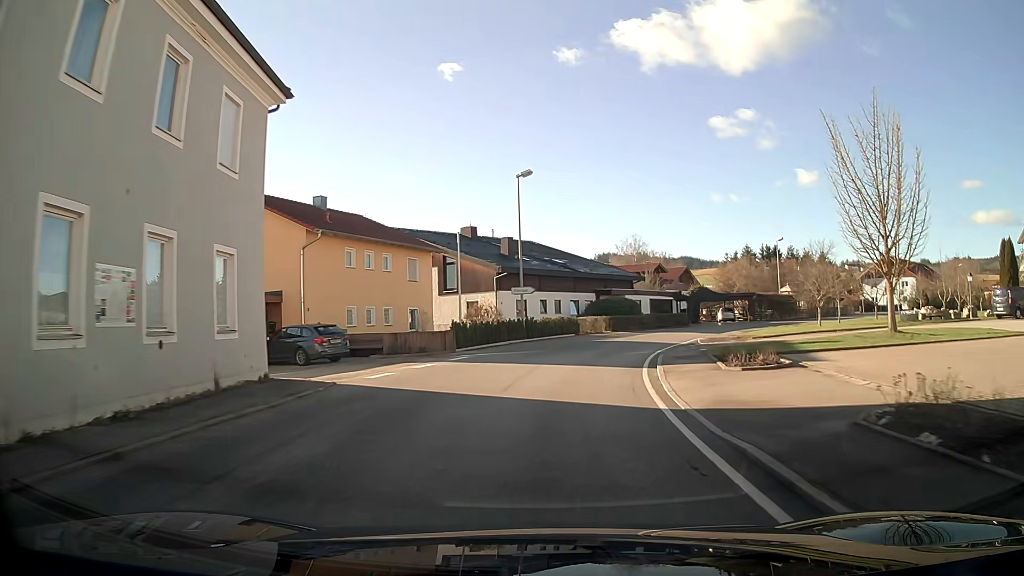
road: secondary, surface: asphalt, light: Day
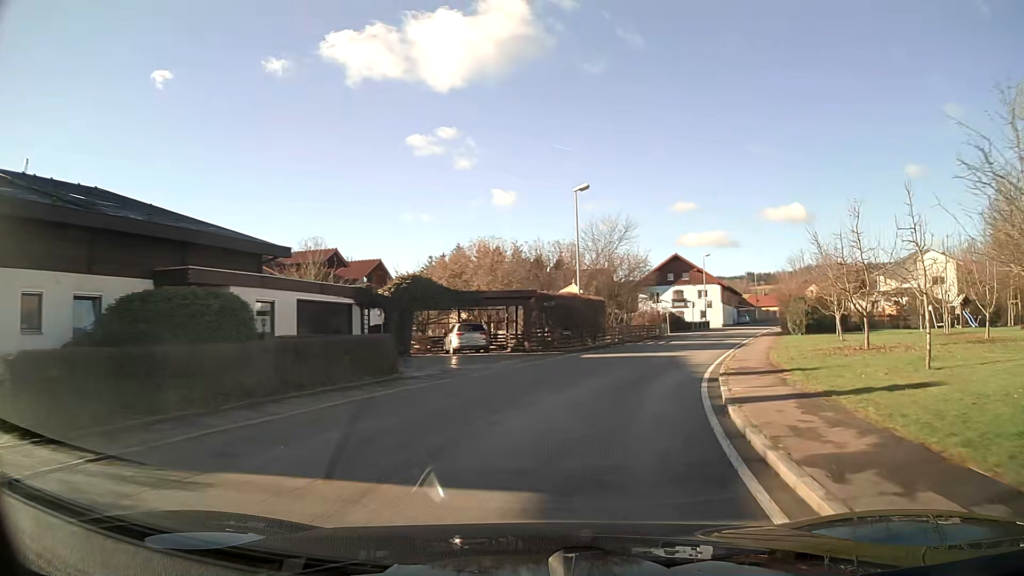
(+7.8, +35.1) m; +28°
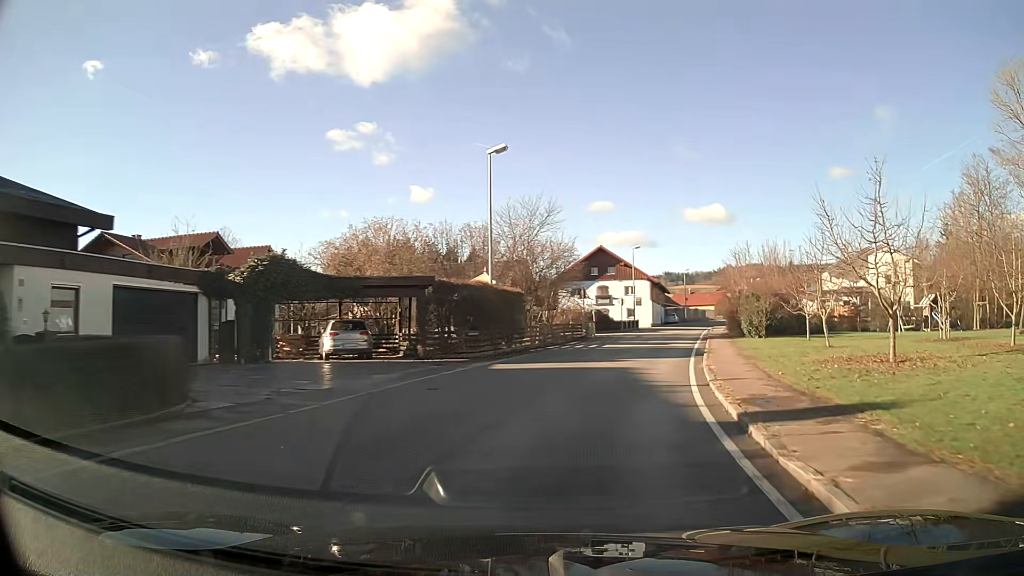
(+0.4, +7.4) m; +7°
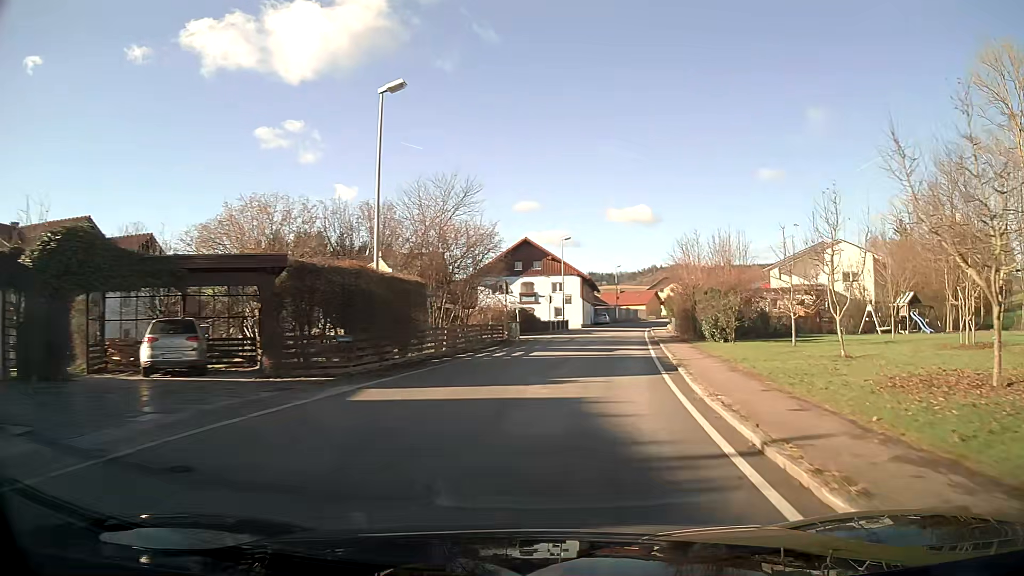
(+0.4, +7.5) m; +6°
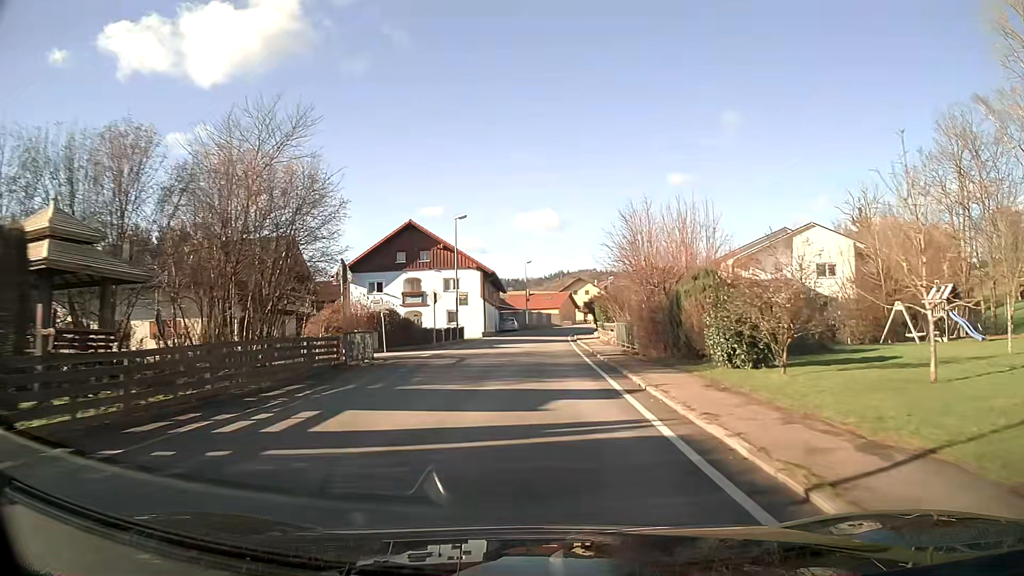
(+1.0, +15.5) m; +6°
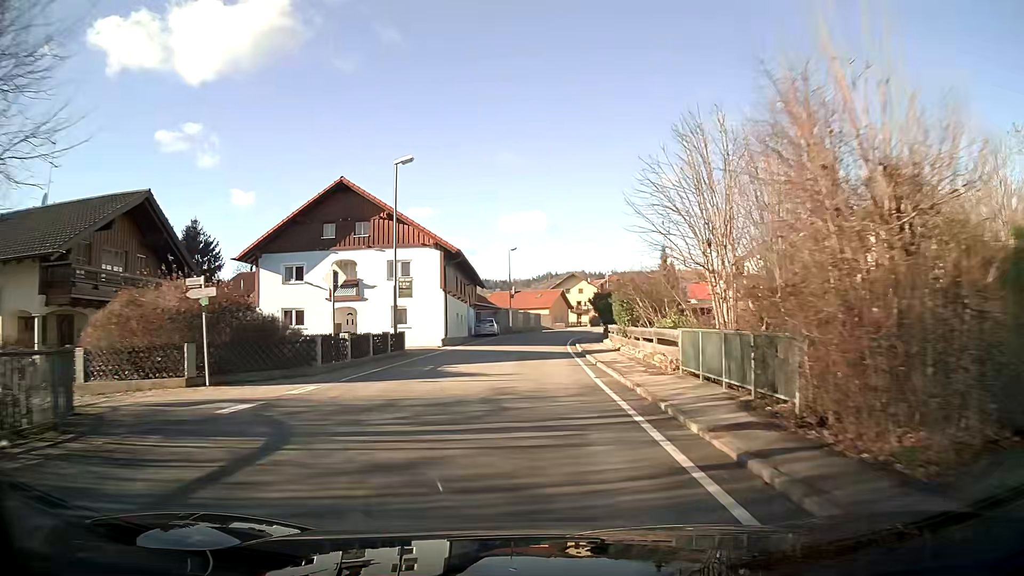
(+0.2, +16.2) m; +1°
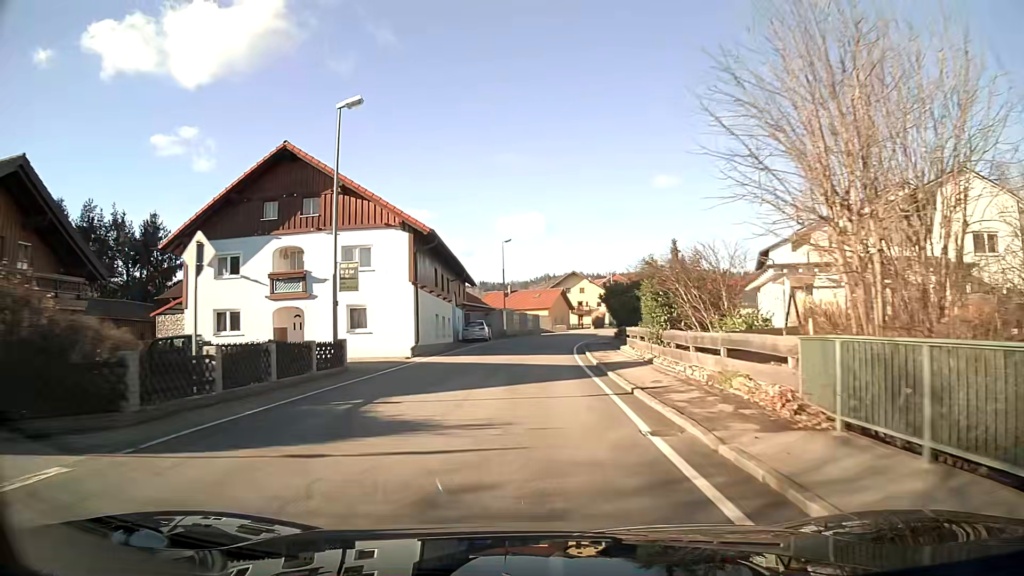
(0.0, +8.3) m; 0°
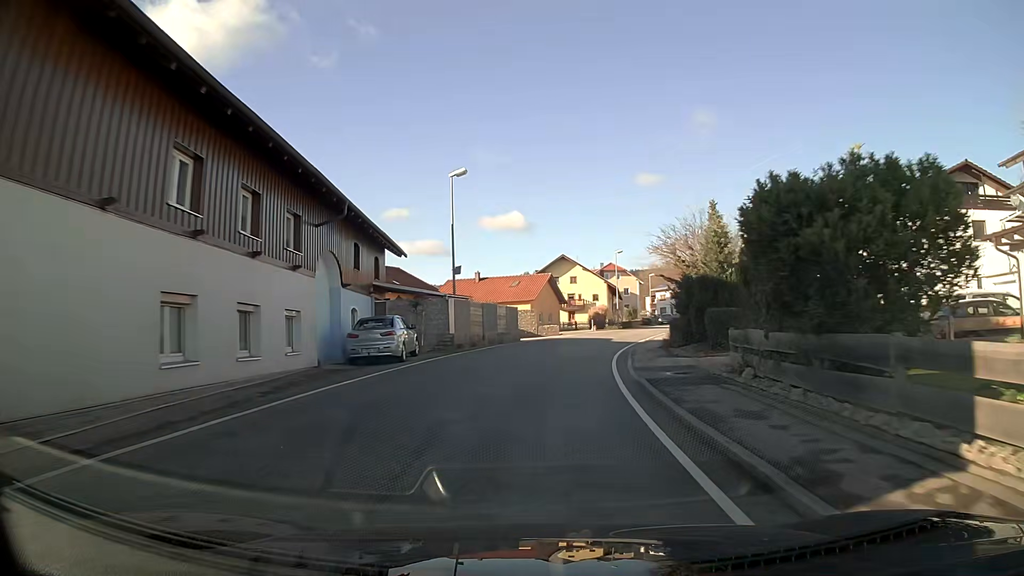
(+0.4, +25.1) m; +2°
